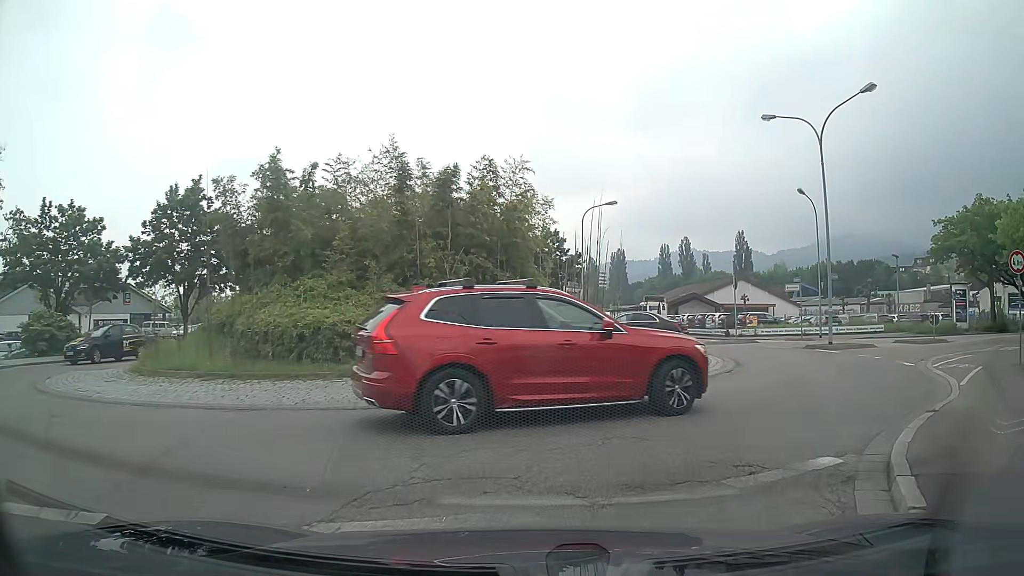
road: tertiary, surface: asphalt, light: Day
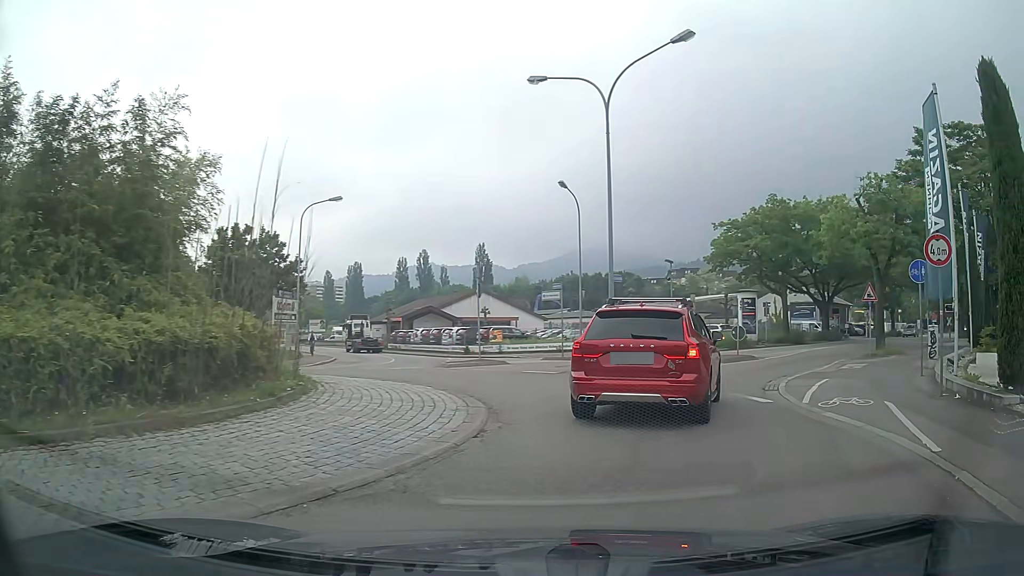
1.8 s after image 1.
(+1.2, +6.7) m; +23°
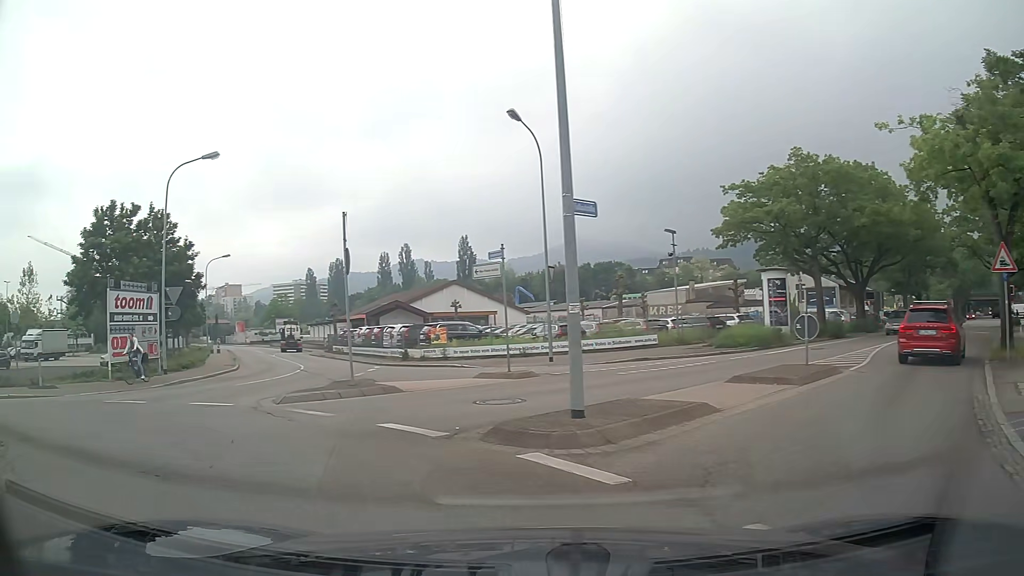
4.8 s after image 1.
(+1.4, +11.9) m; -1°
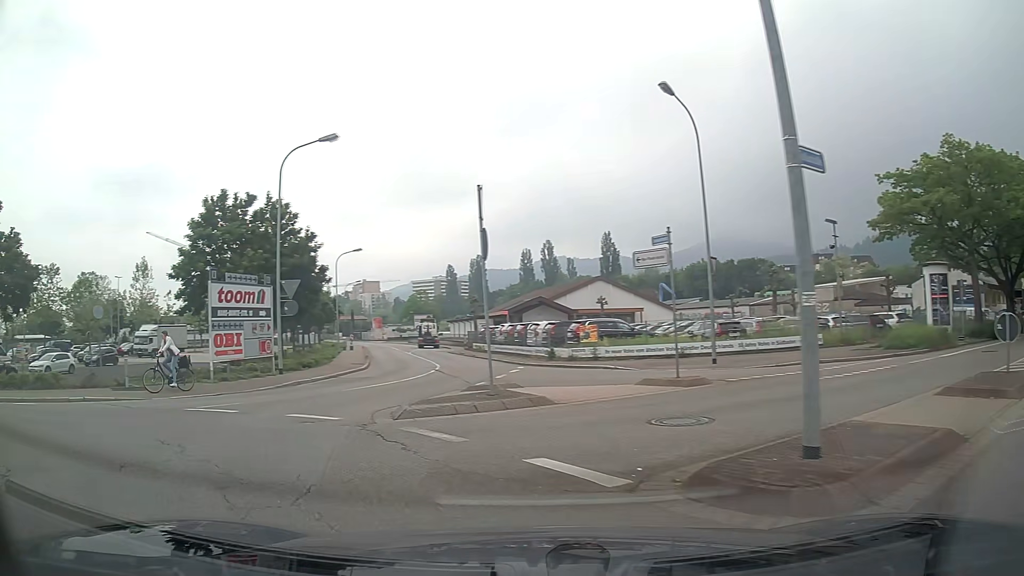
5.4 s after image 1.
(-0.3, +2.7) m; -12°
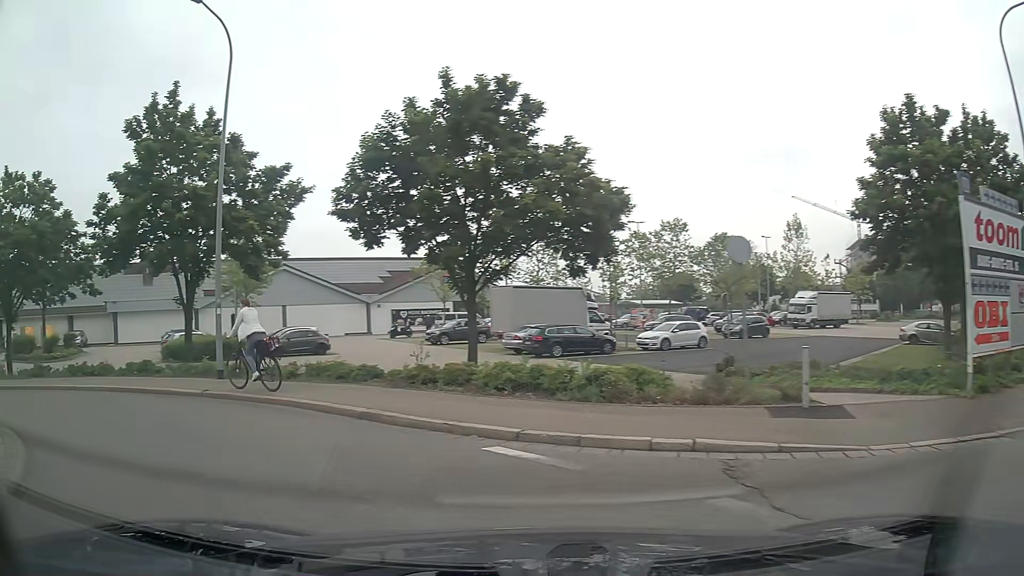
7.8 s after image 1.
(-5.3, +9.7) m; -55°
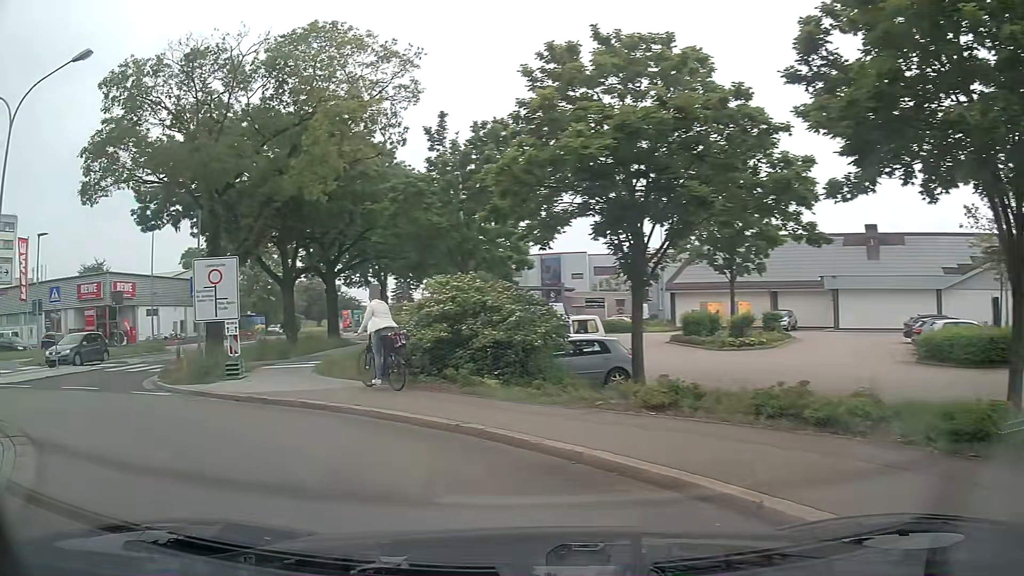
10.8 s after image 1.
(-6.9, +11.1) m; -61°
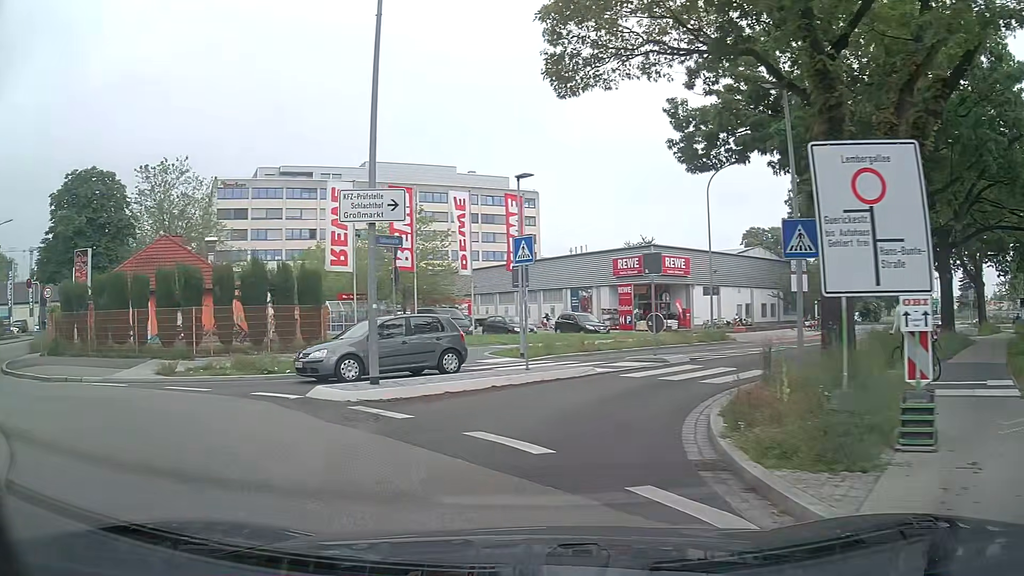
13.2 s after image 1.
(-4.5, +9.5) m; -49°
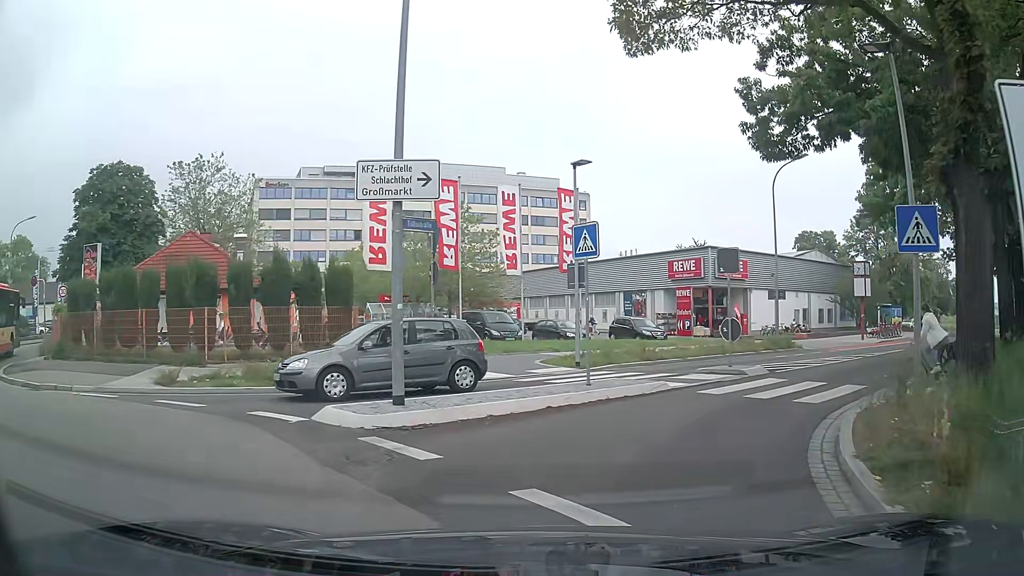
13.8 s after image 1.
(-0.1, +2.5) m; -4°
(+2, +10) (+8, +18) (+15, +25) (+22, +31) (+30, +38) (+38, +44) (+46, +51) (+54, +57) (+62, +62) (+70, +68) m
